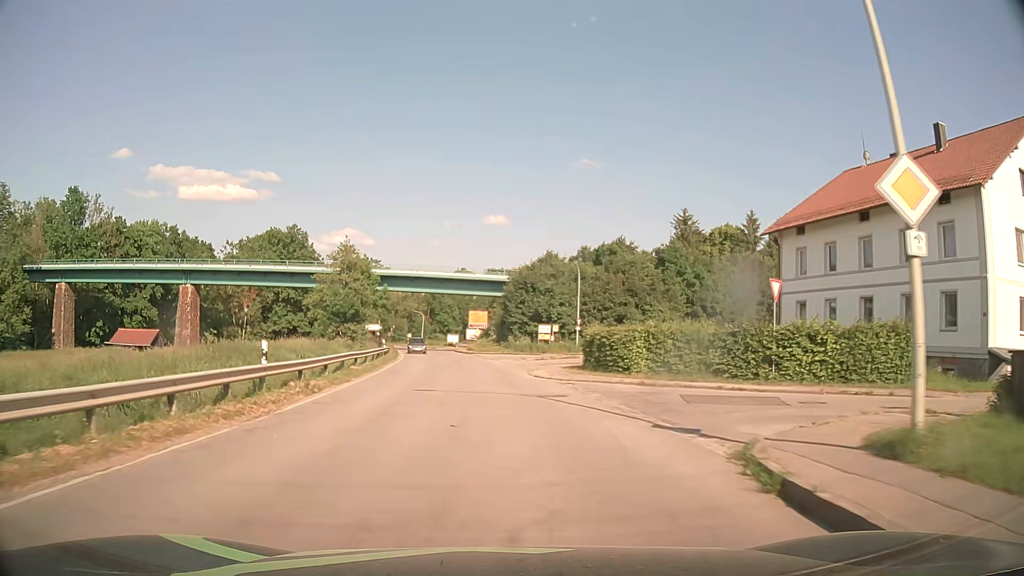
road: secondary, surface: asphalt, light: Day
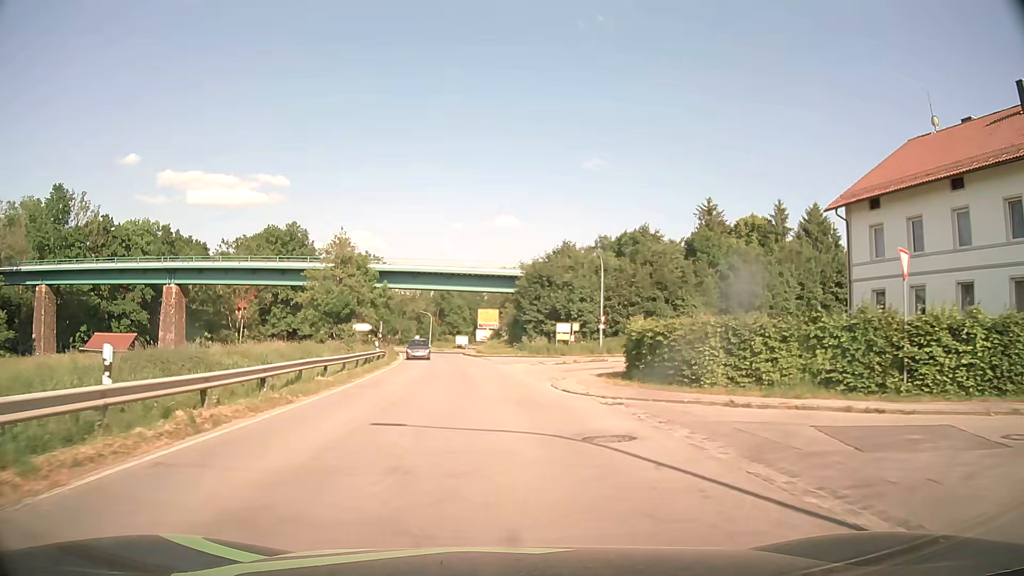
(0.0, +7.6) m; -1°
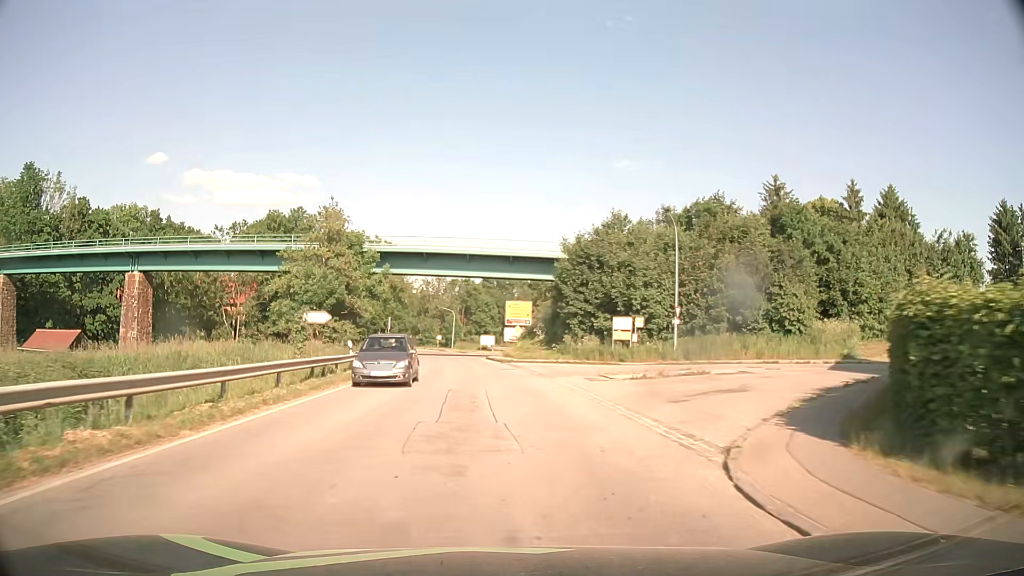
(-0.3, +15.2) m; -2°
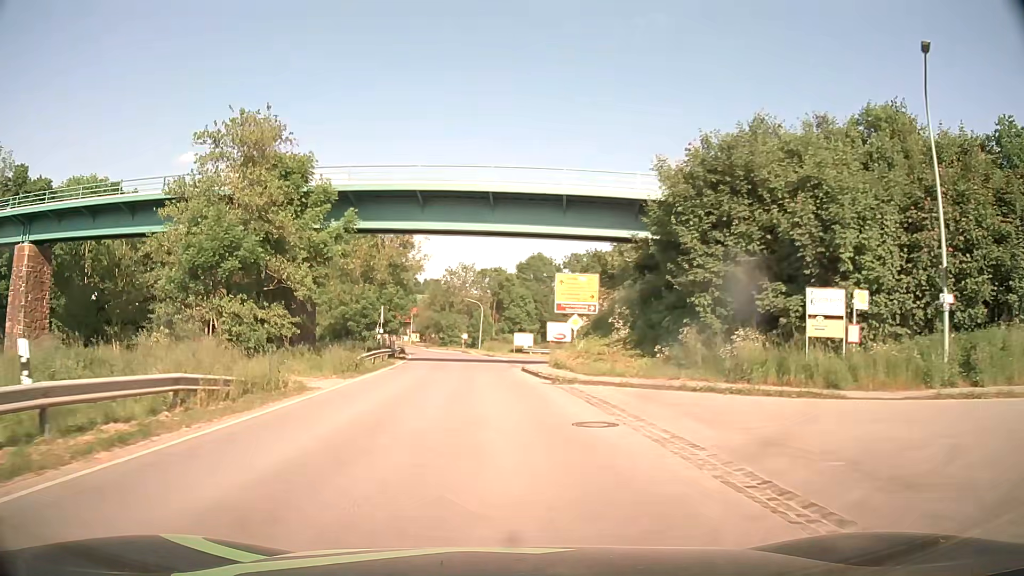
(-0.7, +22.8) m; -3°
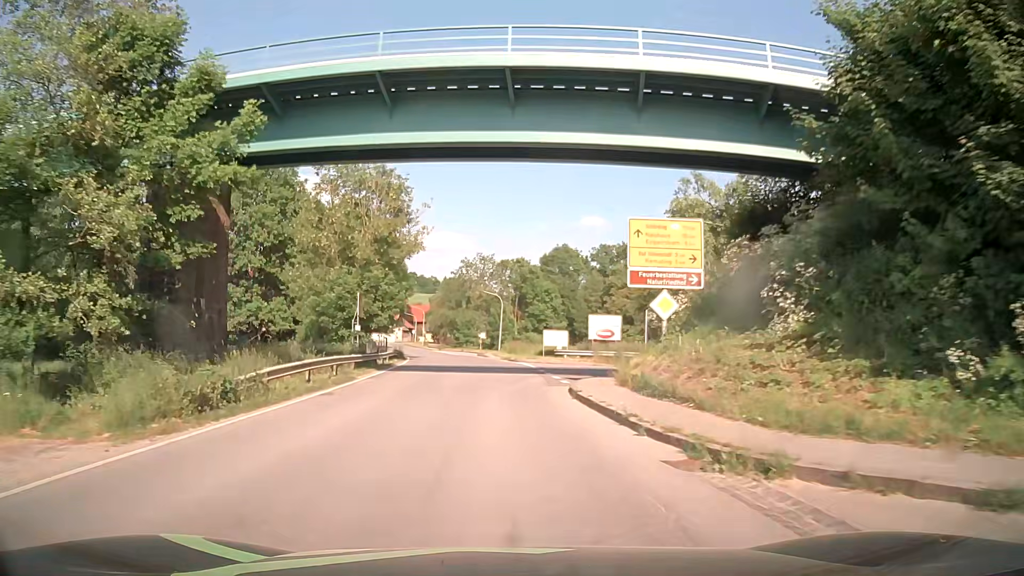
(-0.3, +15.2) m; -2°
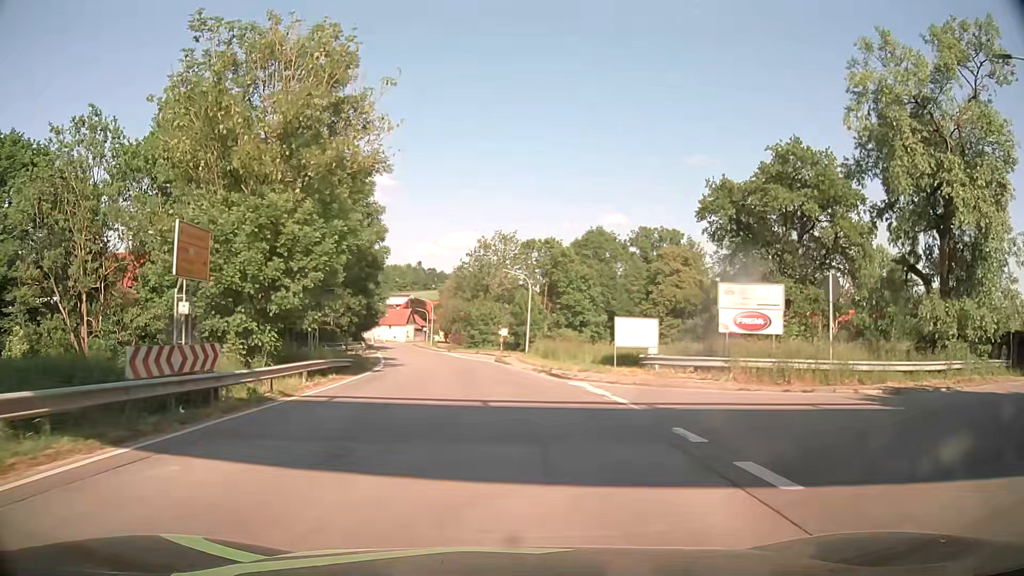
(-0.6, +22.9) m; -2°
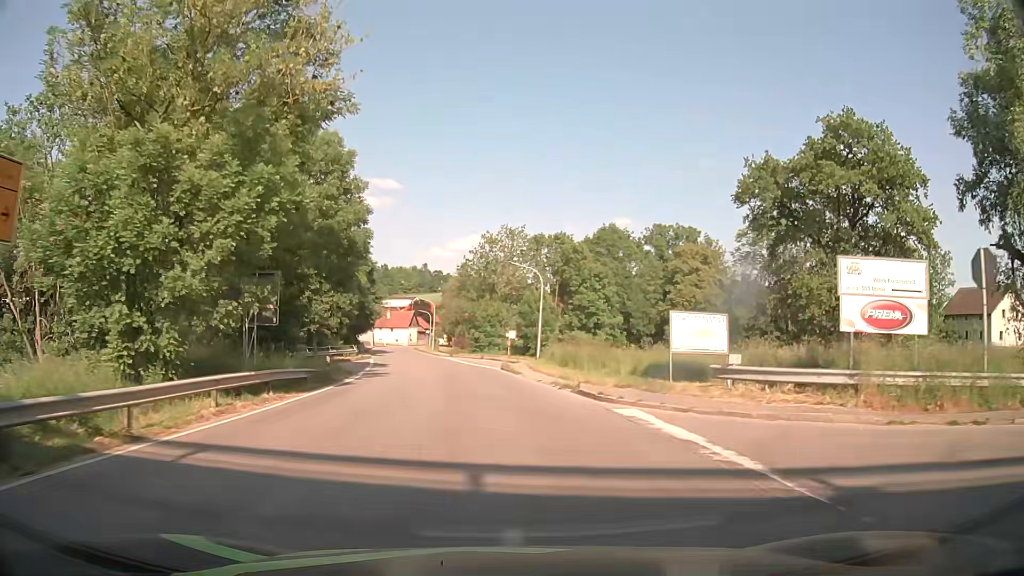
(-0.1, +7.6) m; -1°
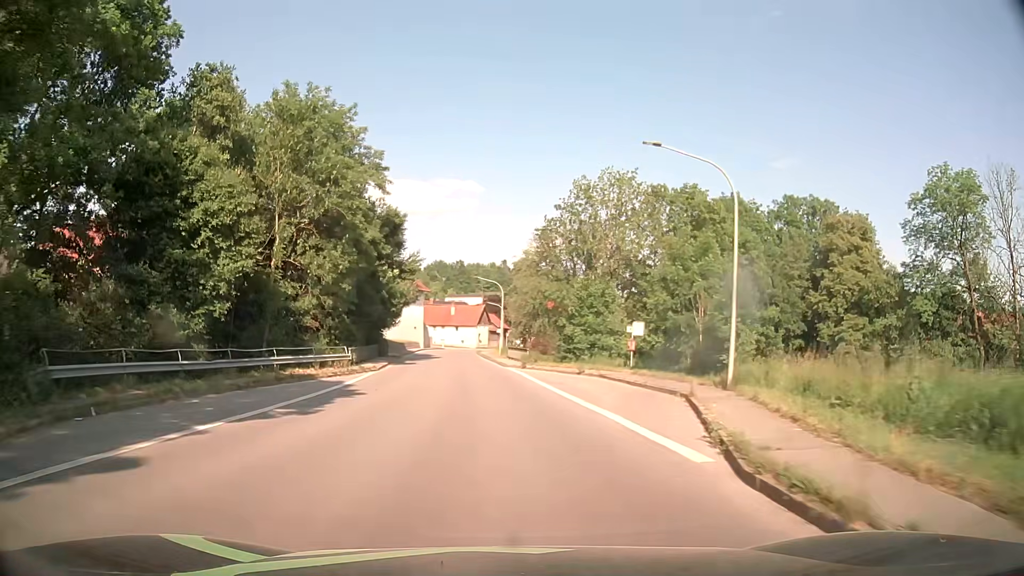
(-1.6, +30.5) m; -7°
(0, +10) (-1, +20) (-1, +30) (-2, +40) (-3, +50) (-4, +60) (-5, +70) (-5, +80) (-5, +90) (-4, +100) m
